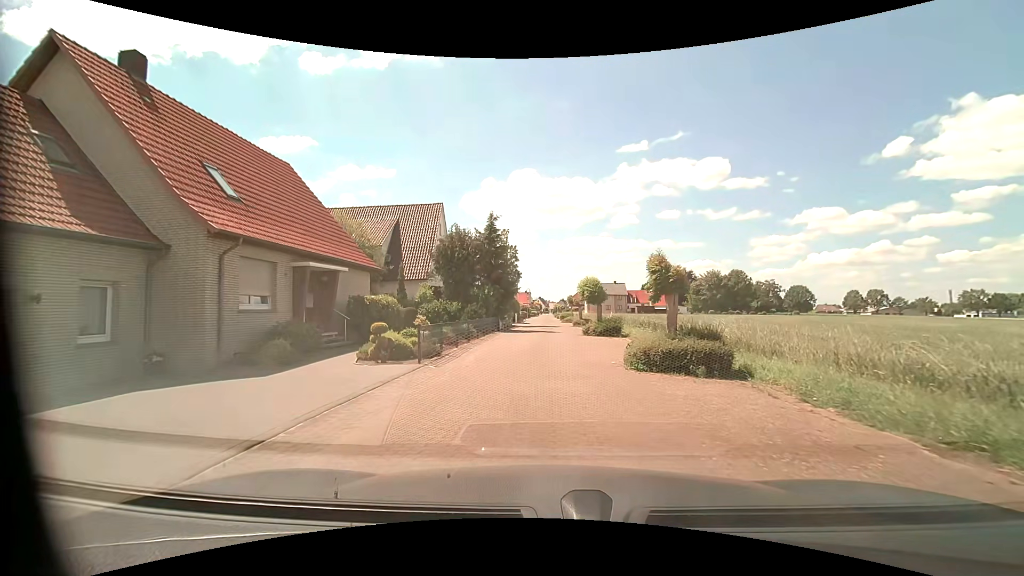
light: Day
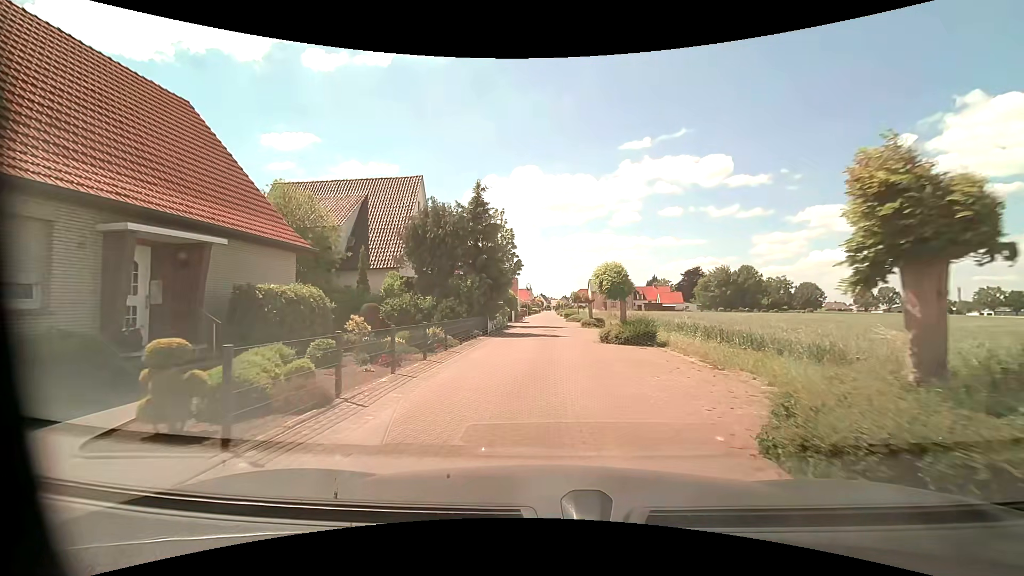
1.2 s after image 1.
(-0.1, +7.5) m; -1°
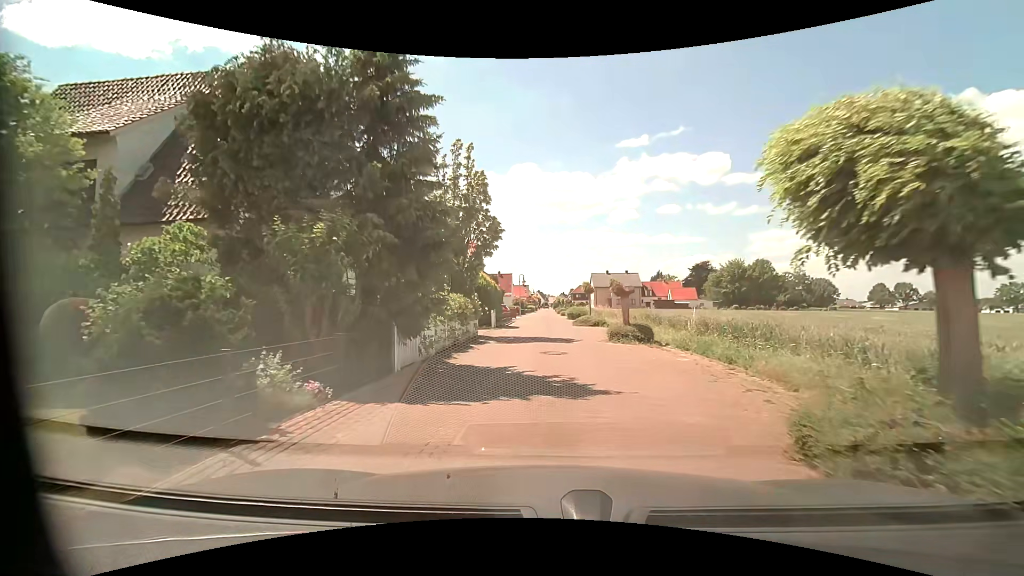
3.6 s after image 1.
(0.0, +15.3) m; 0°
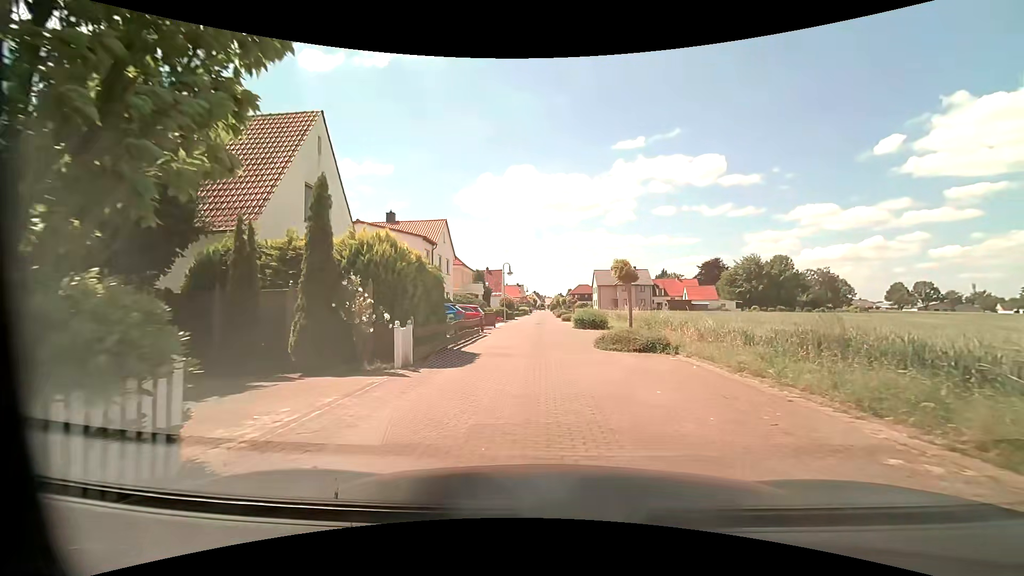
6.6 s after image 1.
(+0.3, +17.2) m; +1°
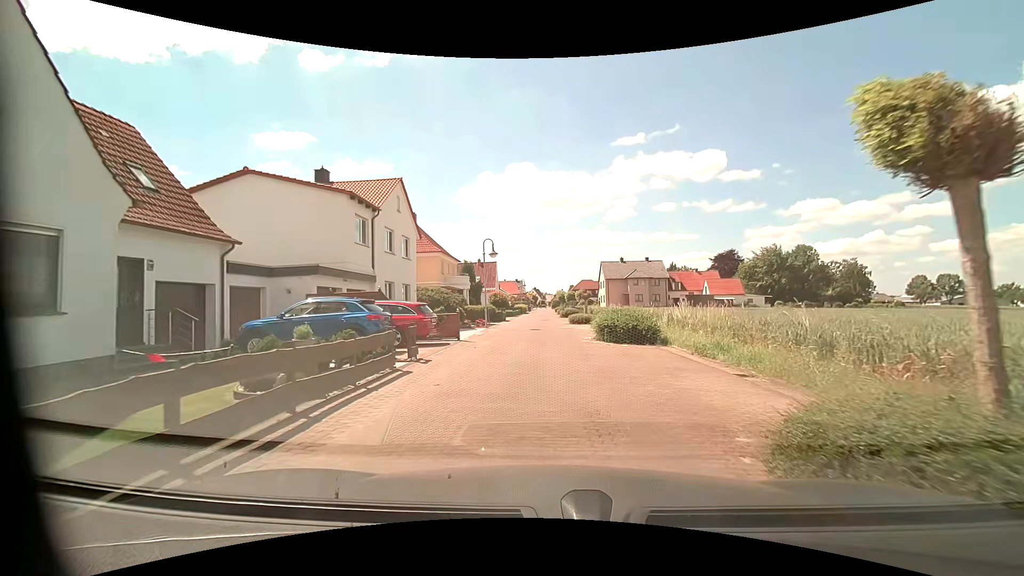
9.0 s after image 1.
(0.0, +13.4) m; -1°
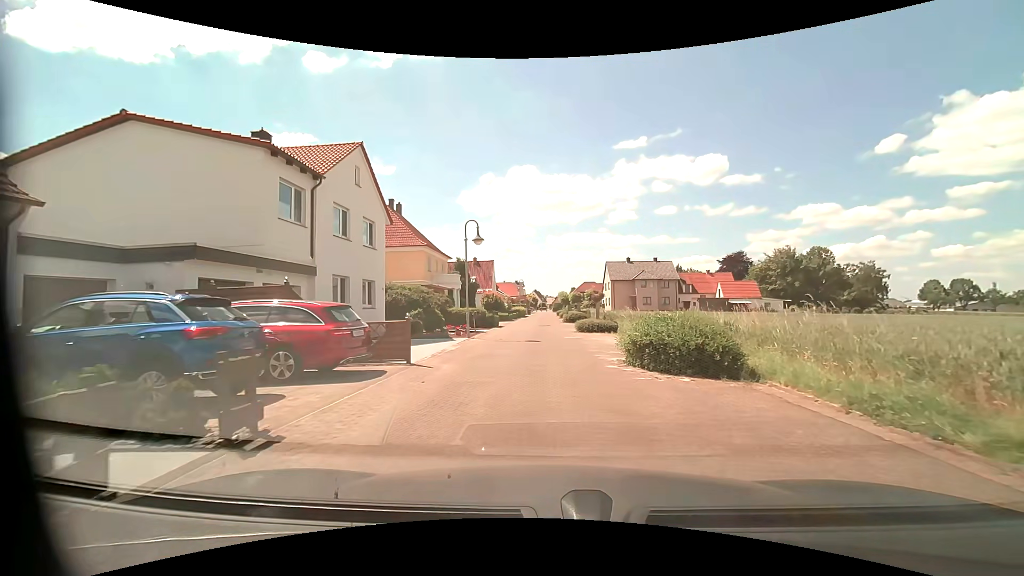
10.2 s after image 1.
(0.0, +6.7) m; 0°
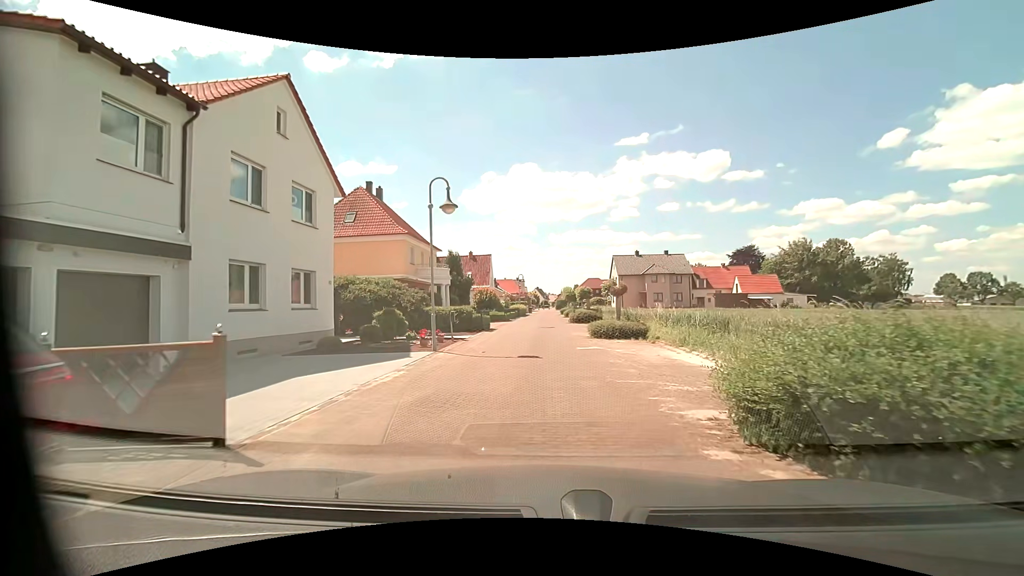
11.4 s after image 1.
(+0.1, +6.7) m; 0°
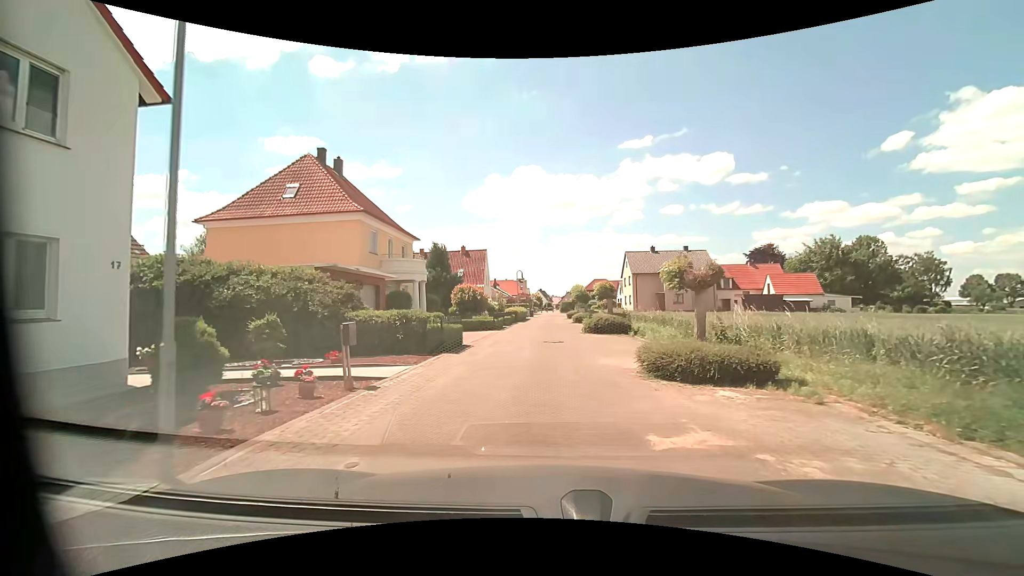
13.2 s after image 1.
(0.0, +10.0) m; 0°
(0, +10) (0, +20) (0, +30) (0, +40) (0, +50) (0, +60) (+1, +70) (+1, +80) (0, +90) (0, +100) m
